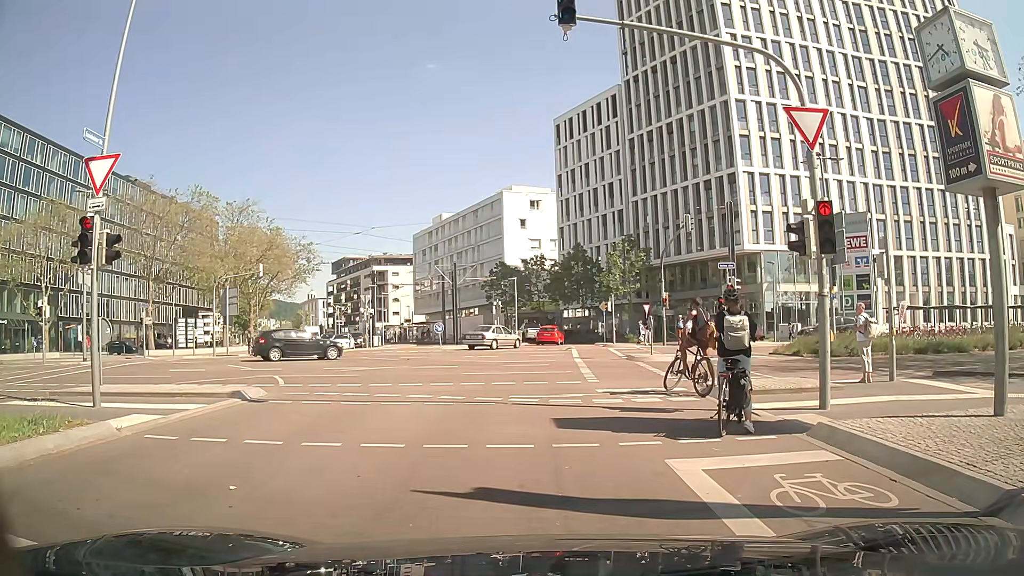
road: residential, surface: asphalt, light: Day
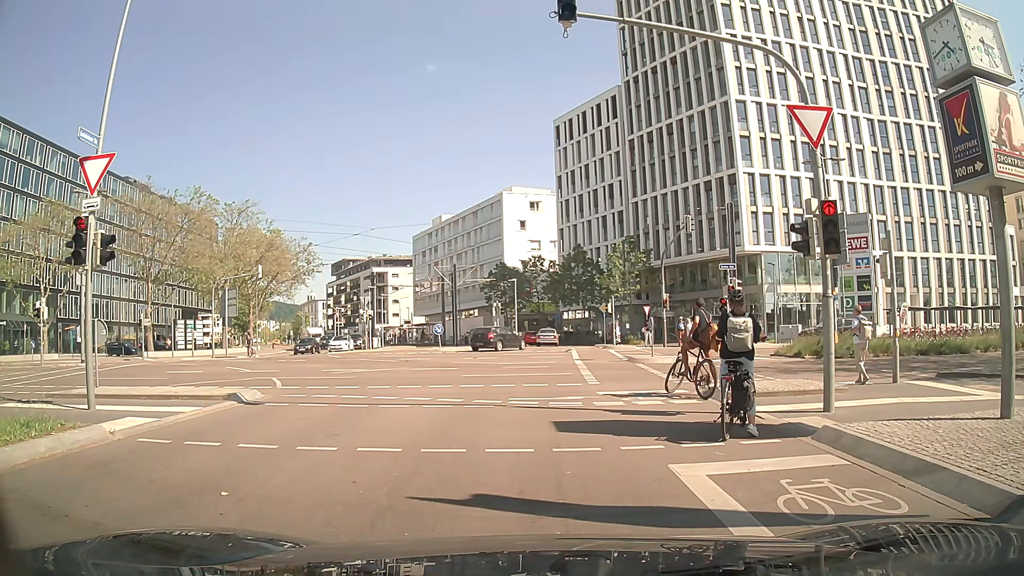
(0.0, +0.2) m; 0°
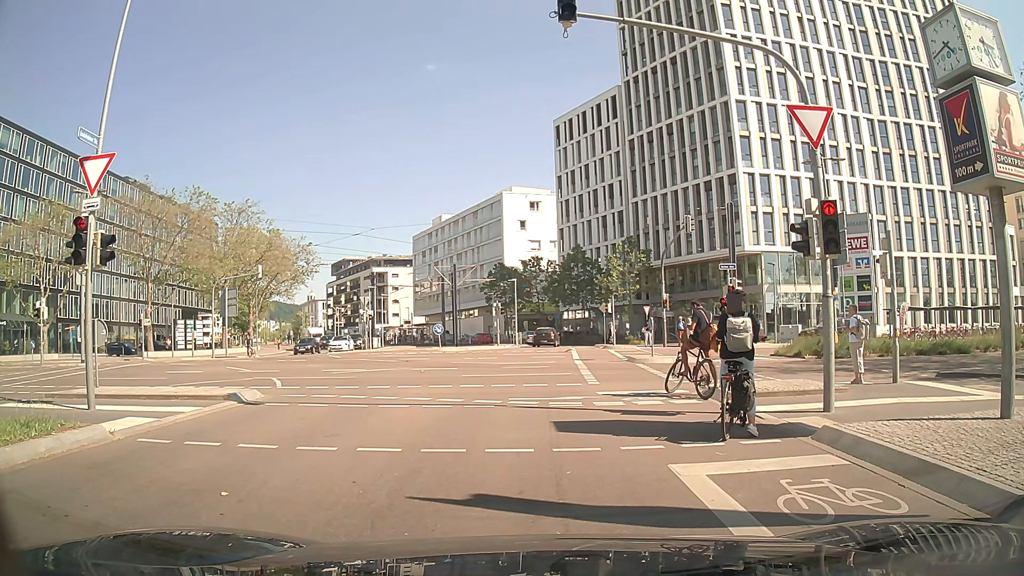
(0.0, 0.0) m; 0°
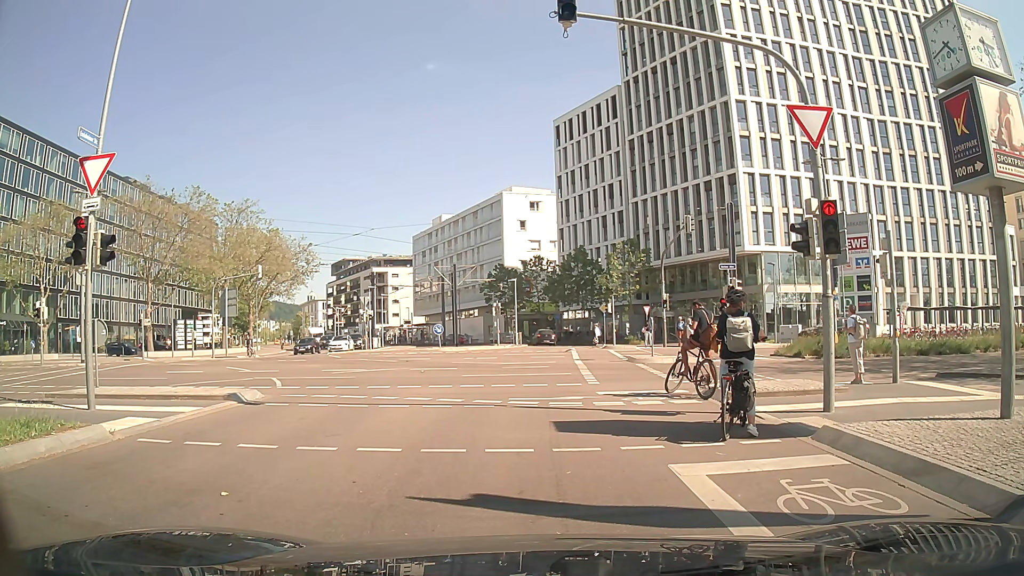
(0.0, 0.0) m; 0°
(-1, +10) (-2, +20) (-2, +30) (-2, +40) (-3, +50) (-3, +60) (-5, +70) (-10, +79) (-15, +87) (-20, +96) m
